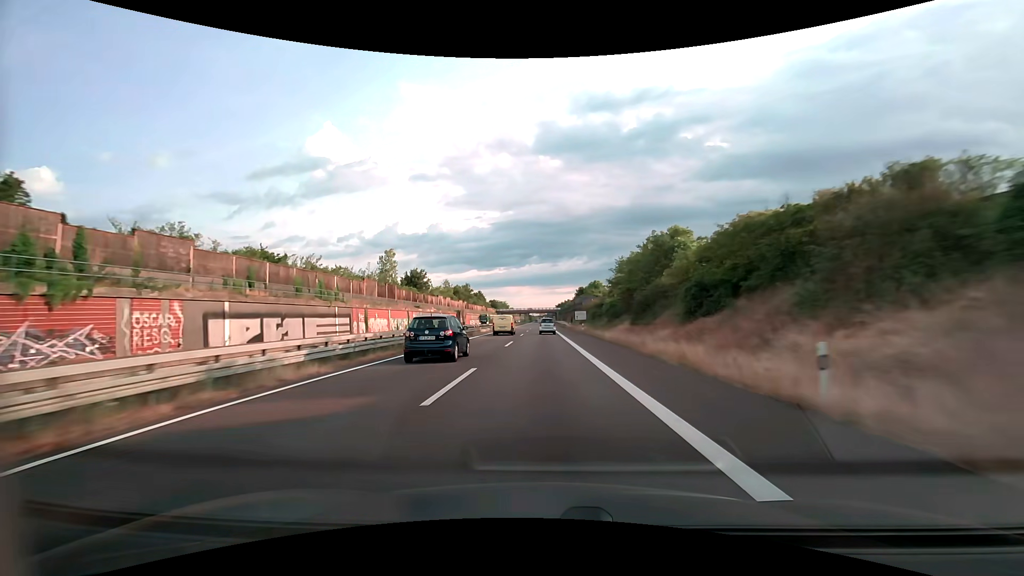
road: trunk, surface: asphalt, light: Day
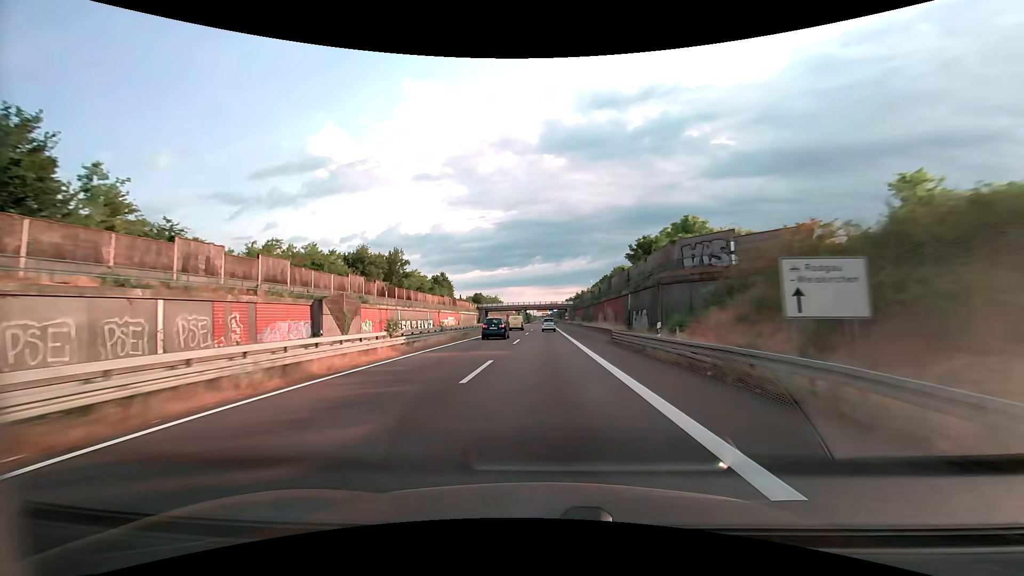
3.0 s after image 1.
(-0.4, +87.2) m; 0°
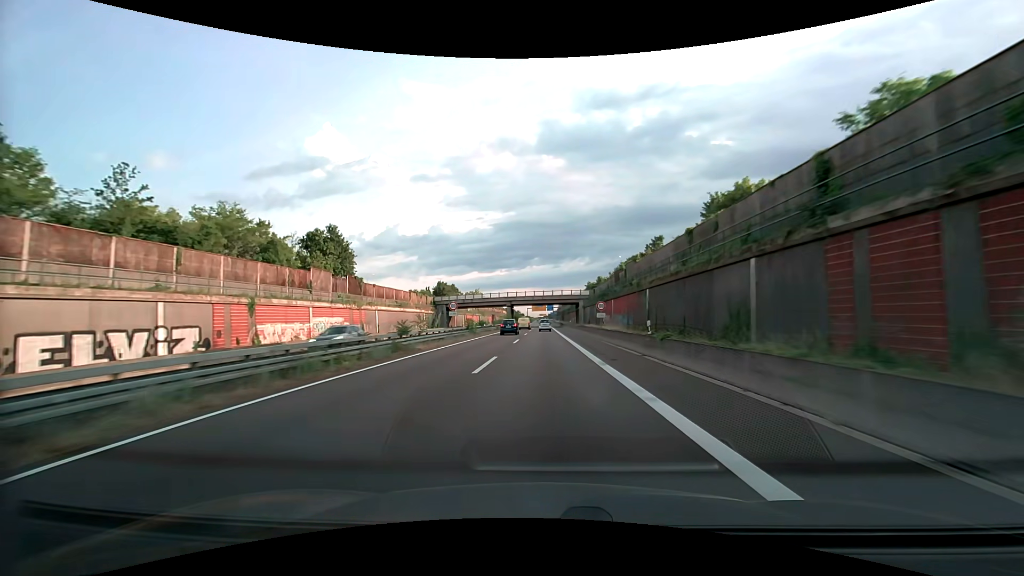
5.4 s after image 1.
(+0.1, +69.8) m; 0°
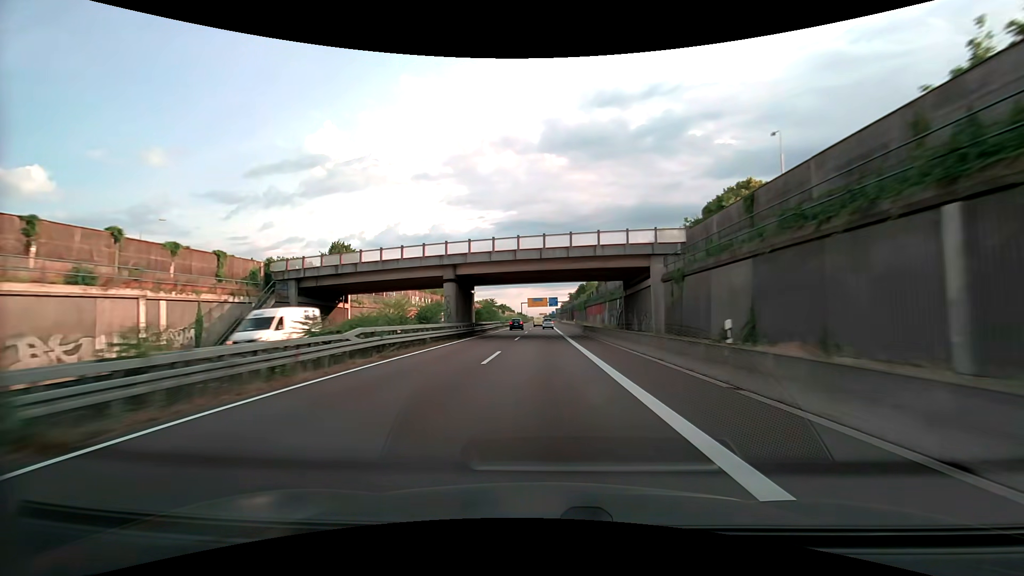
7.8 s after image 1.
(0.0, +69.7) m; 0°
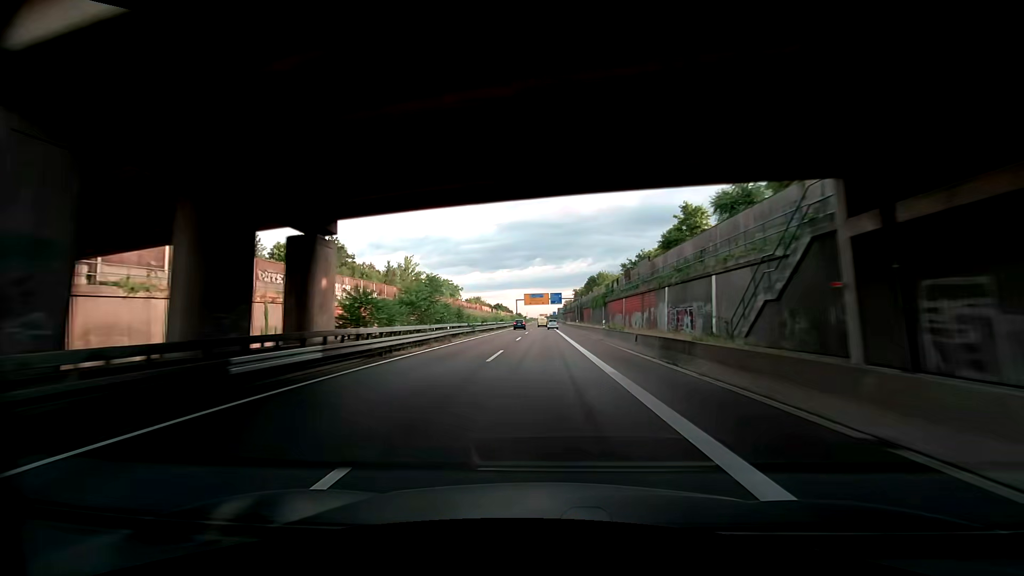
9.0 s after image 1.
(0.0, +34.8) m; 0°
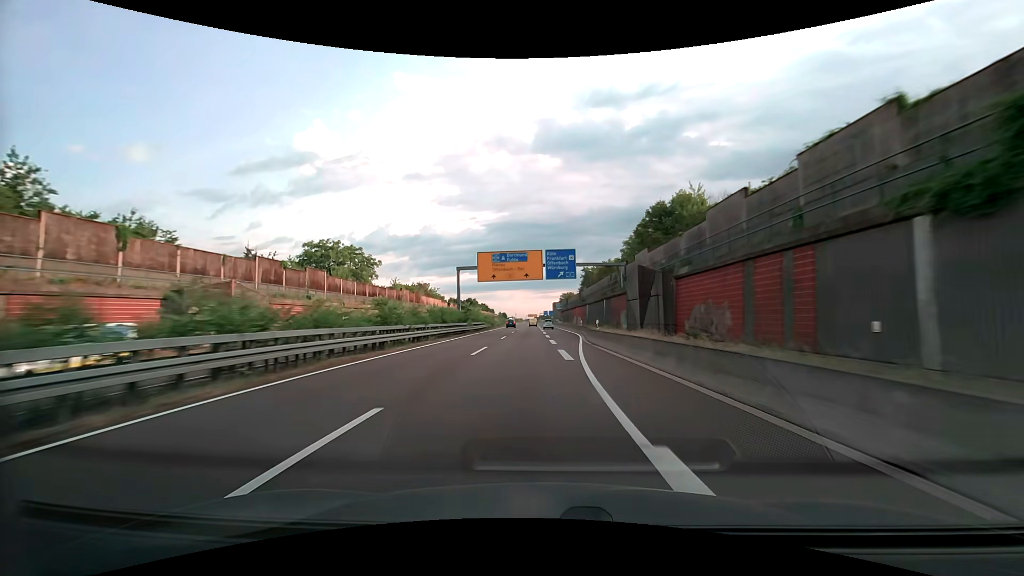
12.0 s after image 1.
(+0.7, +87.0) m; +1°
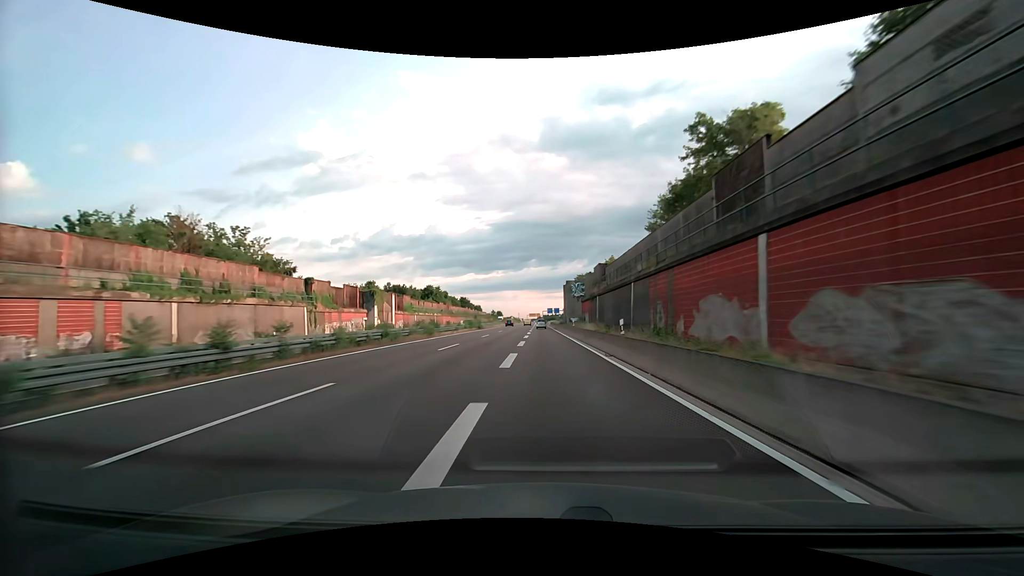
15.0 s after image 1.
(+0.4, +87.0) m; -1°
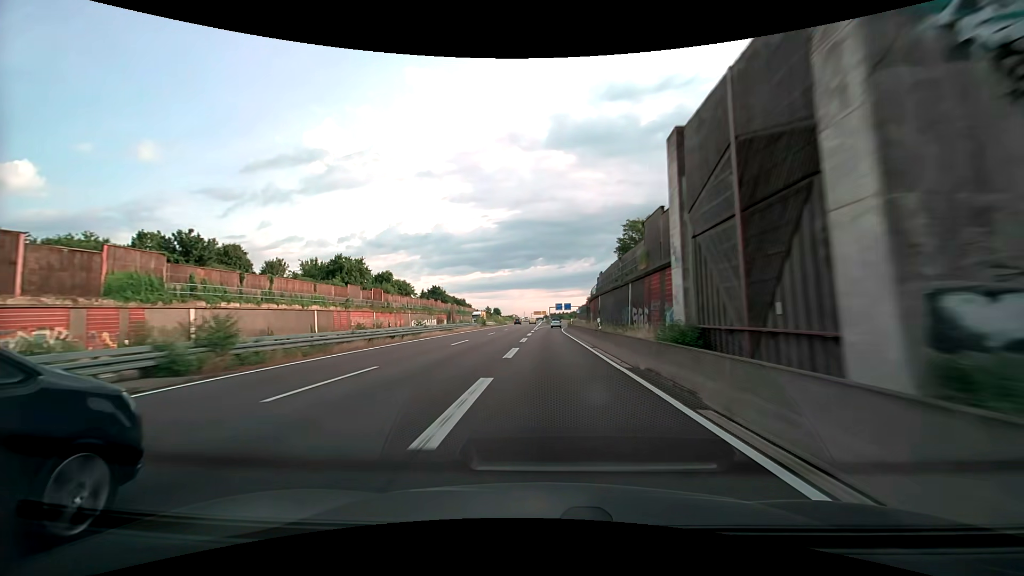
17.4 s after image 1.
(-0.4, +68.4) m; -1°
(0, +10) (0, +20) (0, +30) (0, +40) (0, +50) (+1, +60) (+1, +70) (+2, +80) (+2, +90) (+3, +100) m
